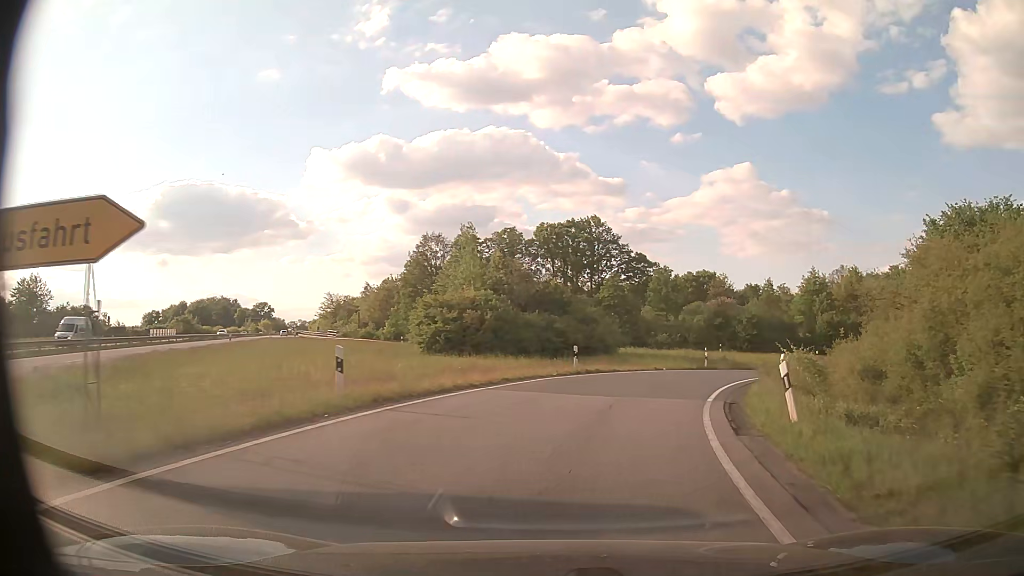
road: trunk_link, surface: asphalt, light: Day
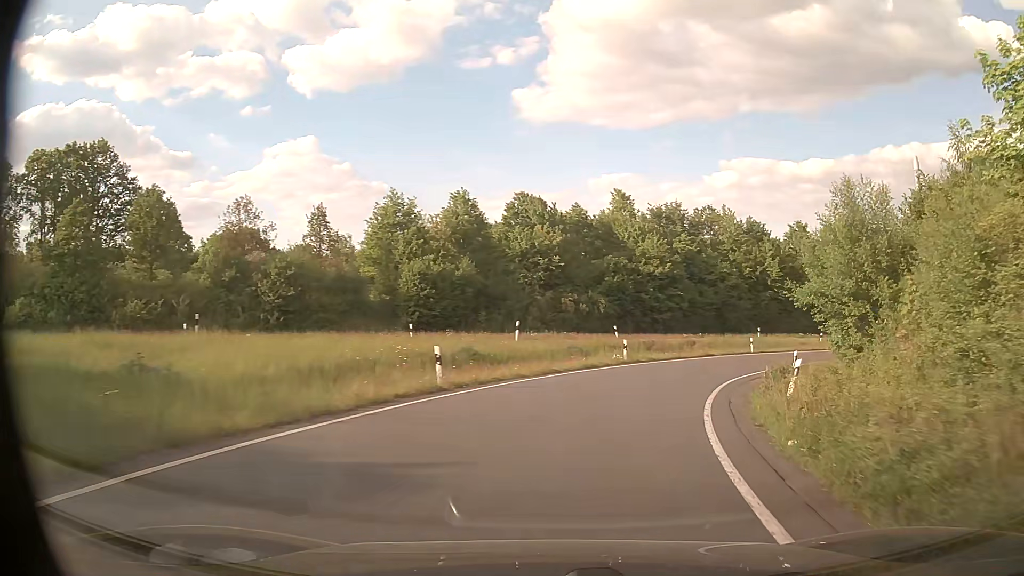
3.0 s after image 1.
(+11.5, +35.3) m; +38°
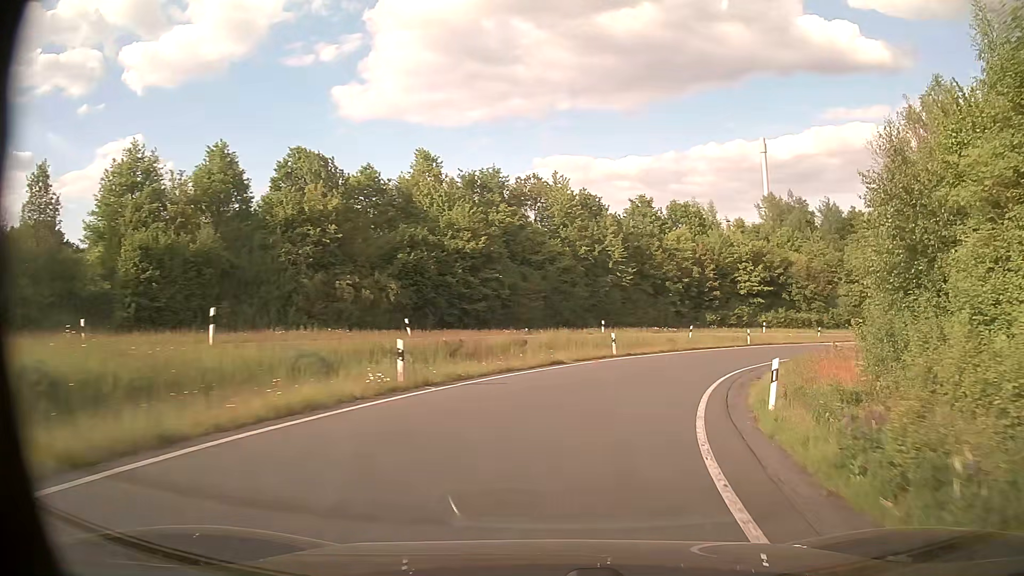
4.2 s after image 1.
(+2.1, +15.6) m; +15°
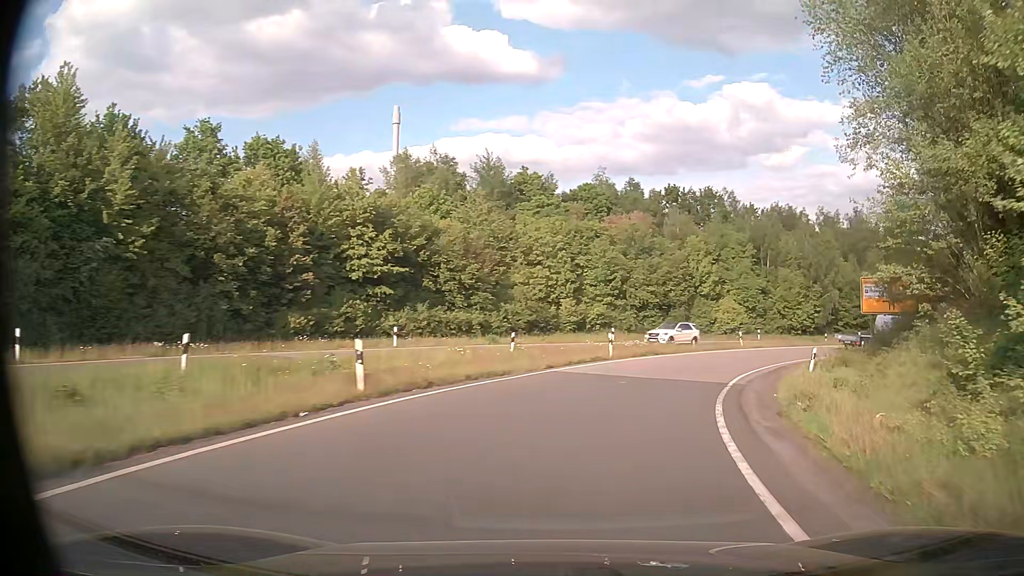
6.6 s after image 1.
(+8.8, +30.6) m; +32°
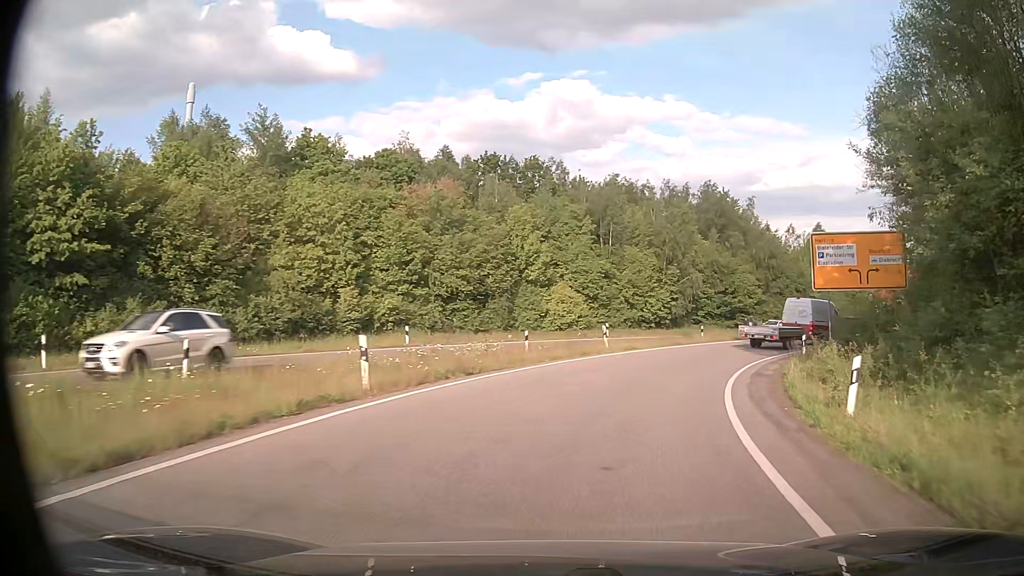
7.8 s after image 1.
(+2.1, +15.4) m; +16°
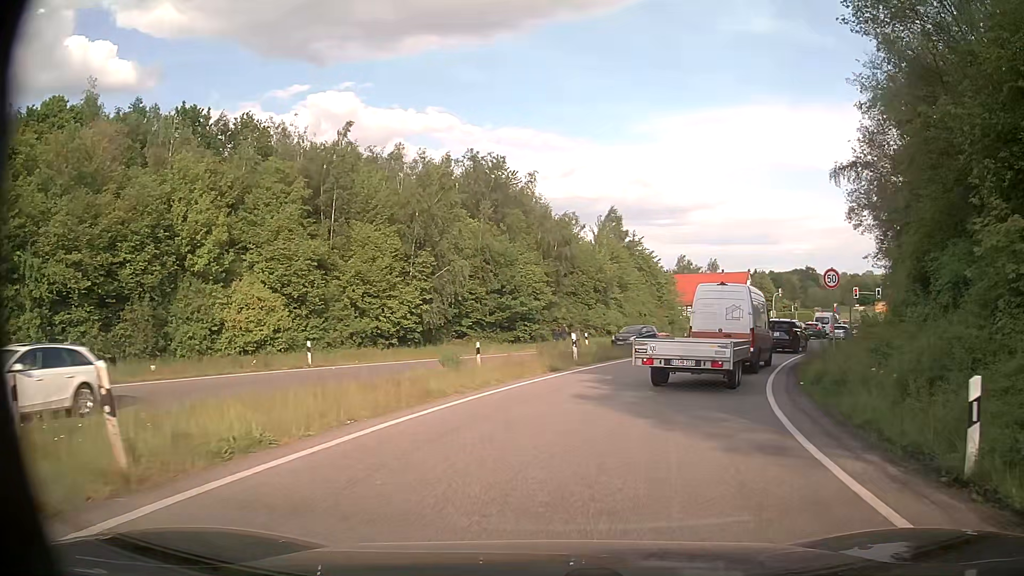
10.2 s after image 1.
(+3.5, +20.3) m; +21°
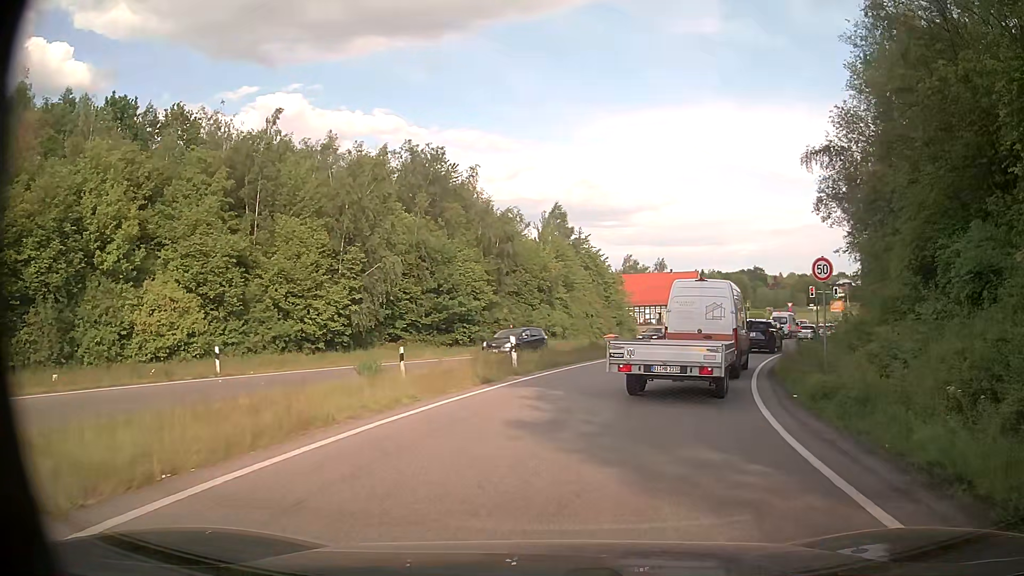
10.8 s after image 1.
(+0.1, +3.4) m; +4°
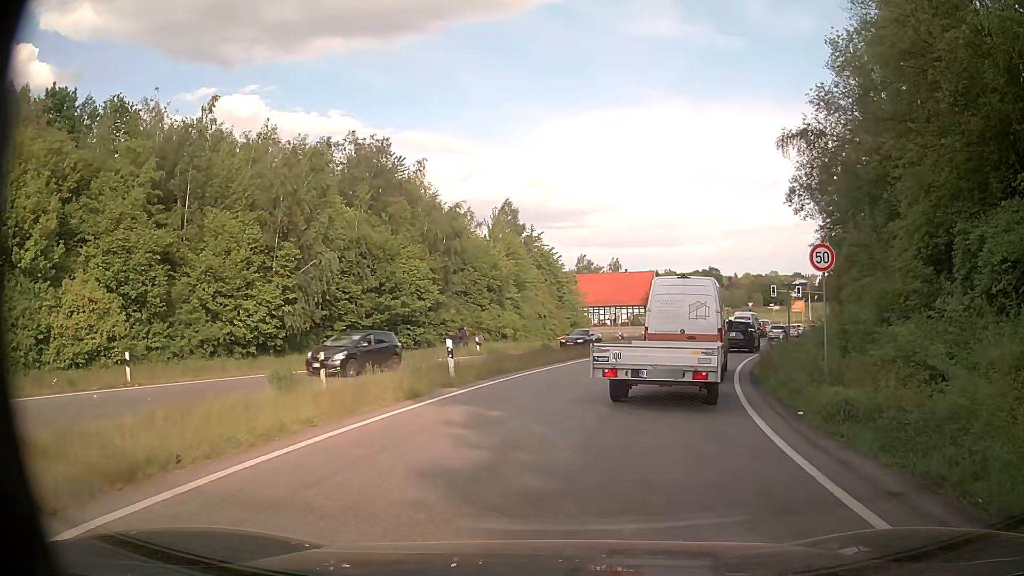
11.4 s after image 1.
(+0.1, +3.0) m; +3°
(+1, +10) (+4, +20) (+7, +29) (+11, +38) (+15, +47) (+20, +56) (+24, +65) (+28, +74) (+33, +83) (+41, +89) m
